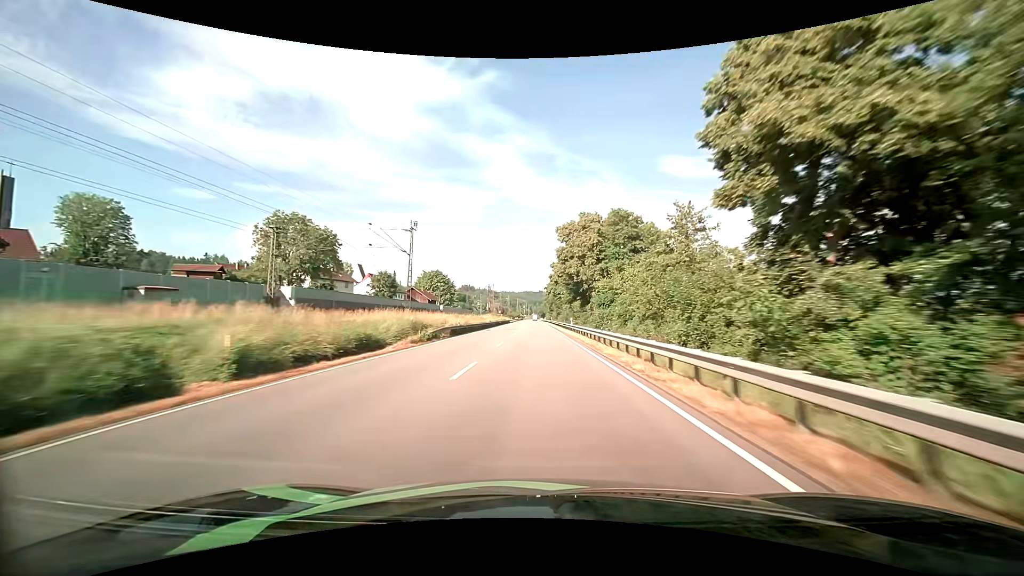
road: primary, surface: asphalt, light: Day
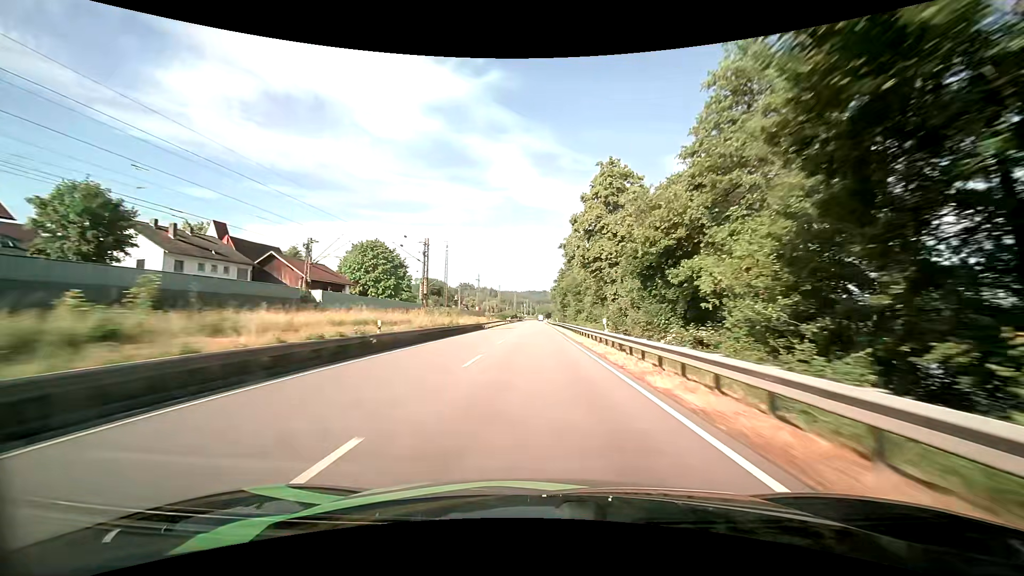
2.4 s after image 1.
(-0.2, +69.8) m; 0°
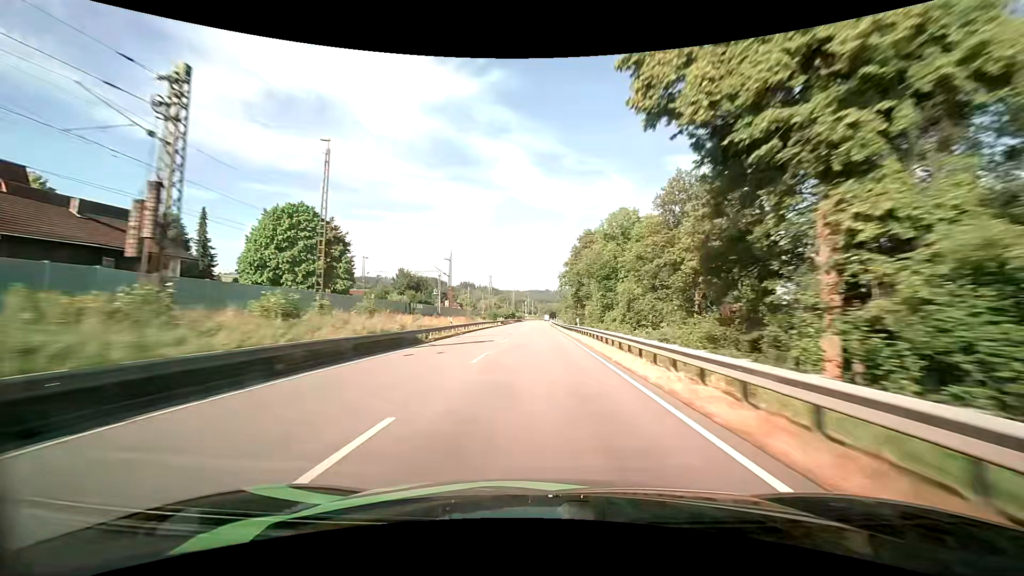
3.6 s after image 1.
(-0.1, +35.1) m; 0°
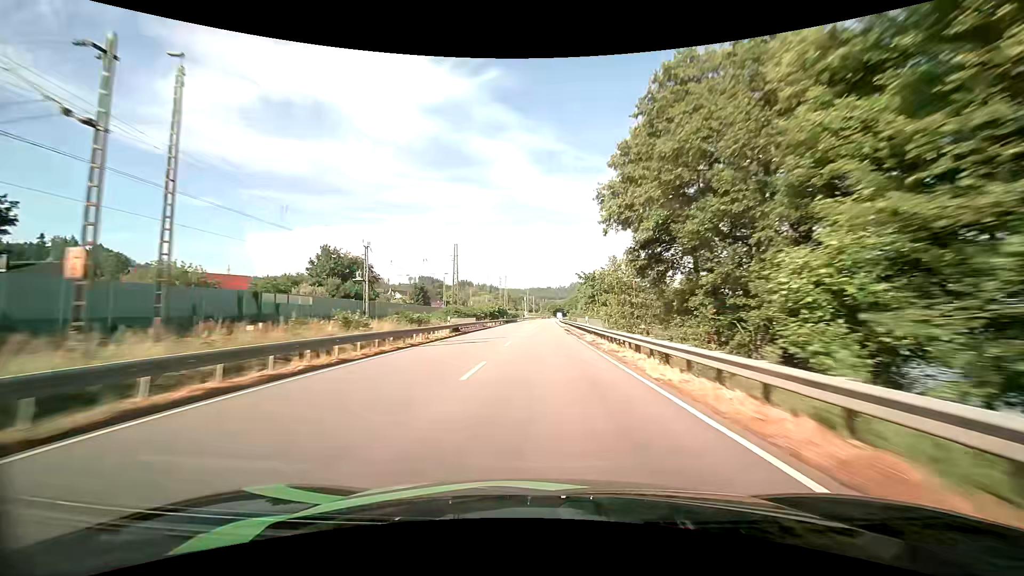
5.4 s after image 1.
(-0.2, +52.2) m; 0°
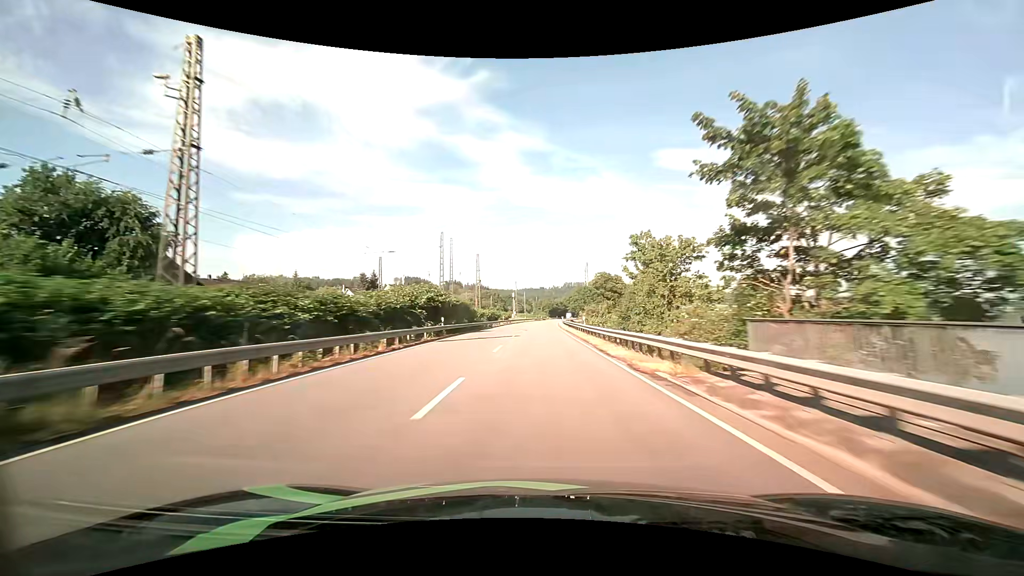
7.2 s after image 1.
(+0.2, +52.1) m; +1°
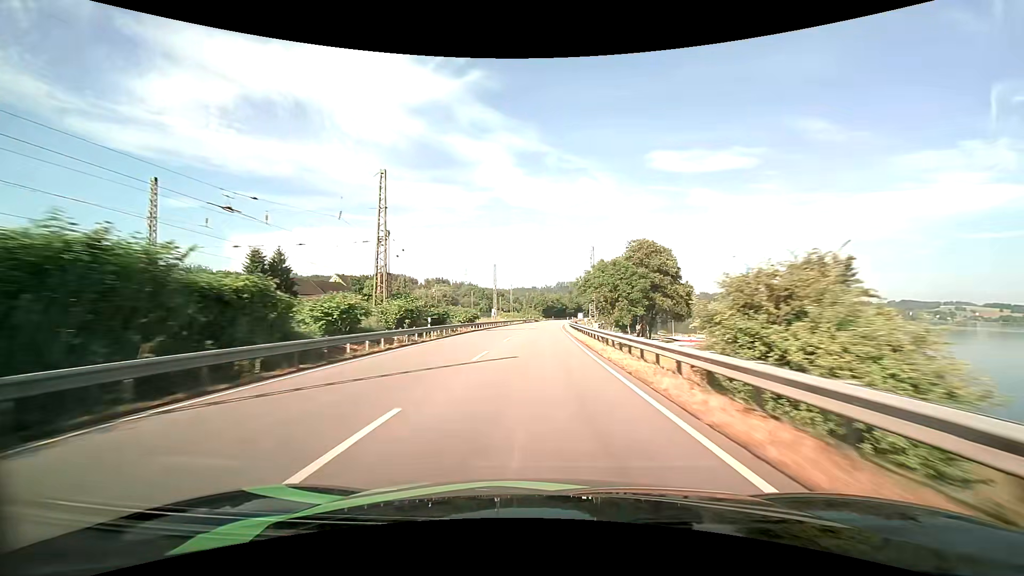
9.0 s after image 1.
(+0.4, +51.6) m; +1°
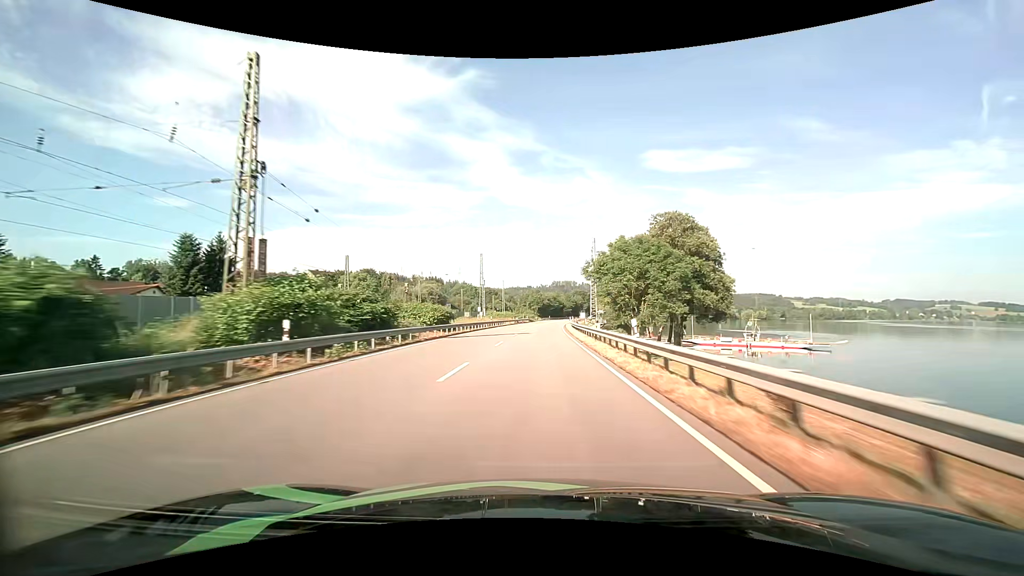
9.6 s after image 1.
(+0.1, +17.1) m; +1°
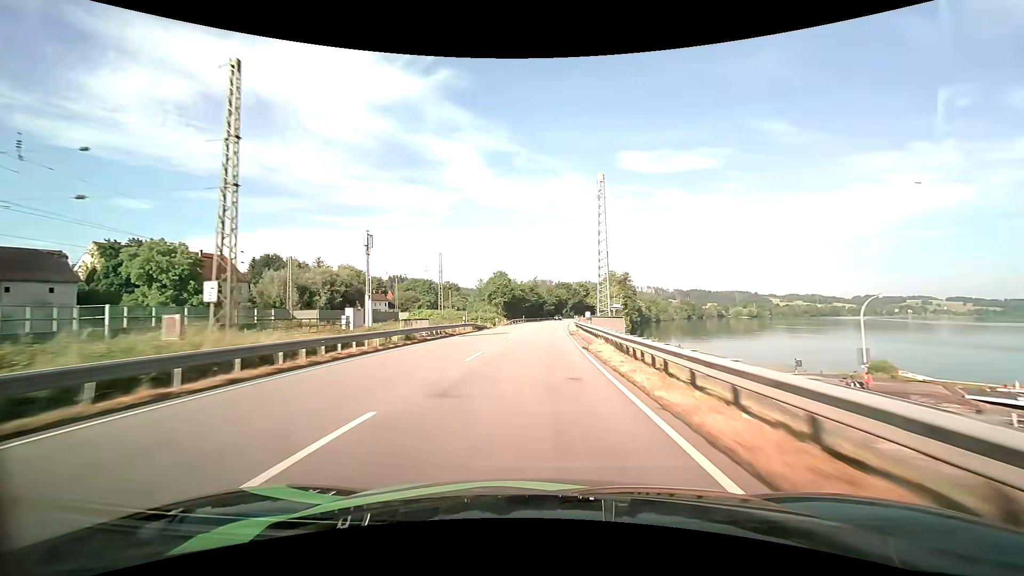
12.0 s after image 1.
(+1.7, +67.1) m; +3°
(0, +10) (0, +20) (0, +30) (+1, +40) (+1, +50) (+2, +60) (+2, +70) (+3, +80) (+4, +90) (+5, +100) m
